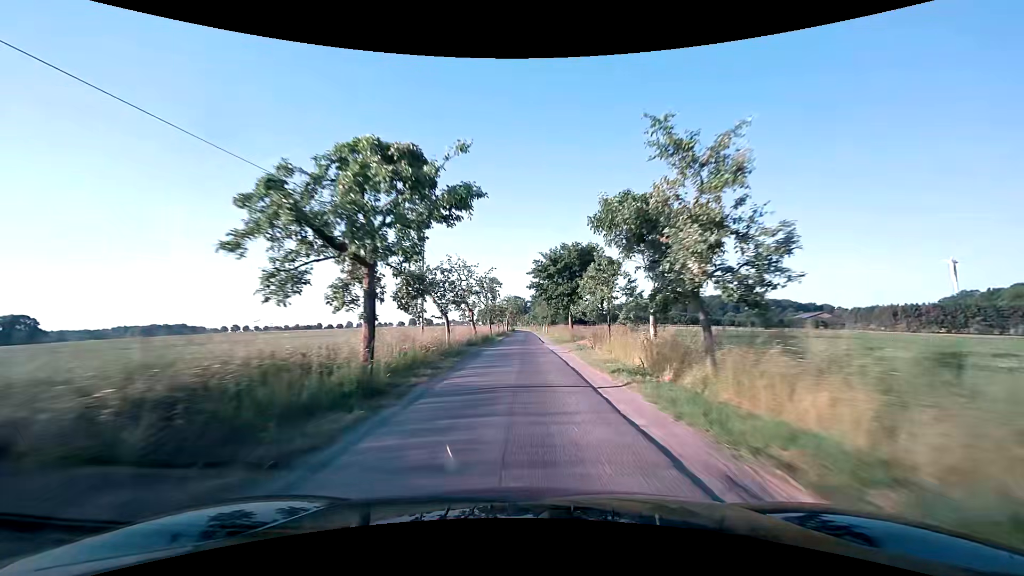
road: unclassified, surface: asphalt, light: Day
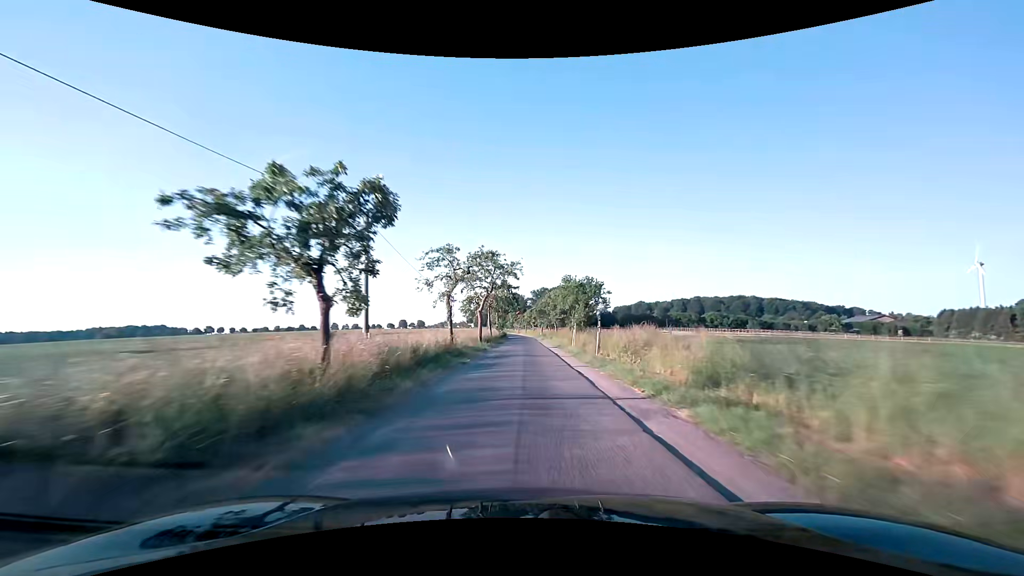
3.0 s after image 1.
(-0.1, +58.4) m; 0°
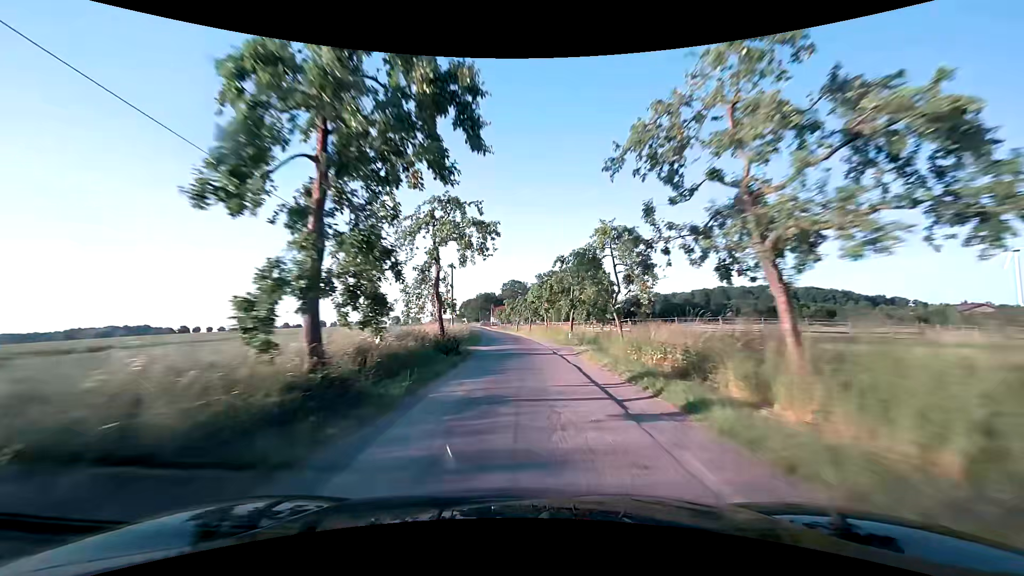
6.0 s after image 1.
(+0.3, +58.2) m; 0°
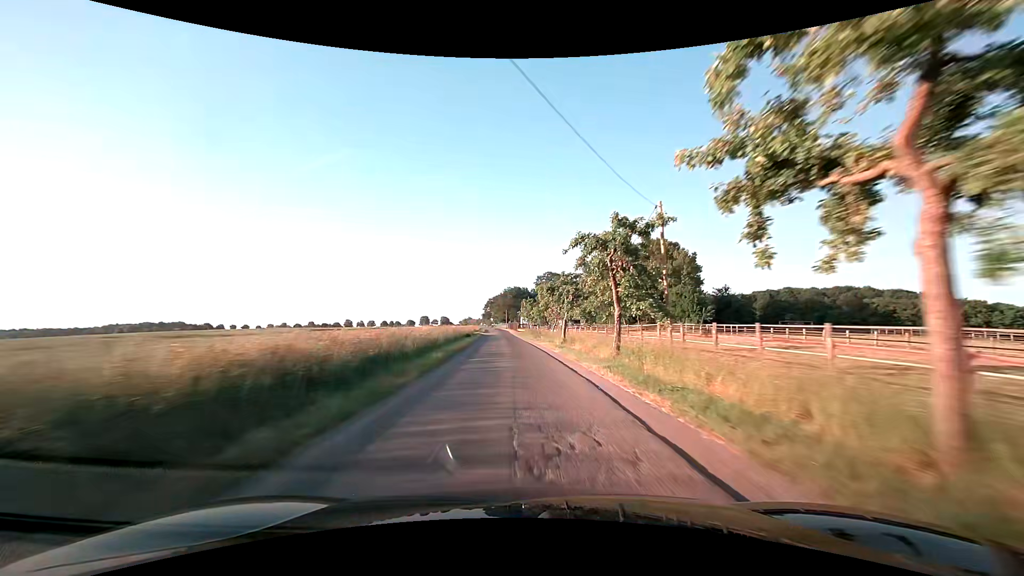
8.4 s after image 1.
(-1.3, +46.2) m; -4°
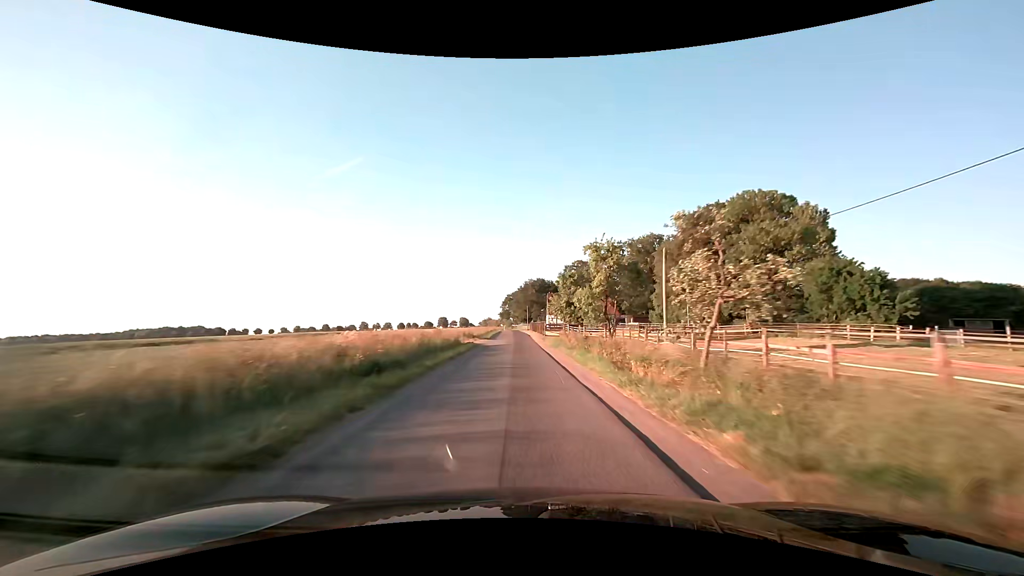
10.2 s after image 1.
(-0.9, +35.0) m; -3°
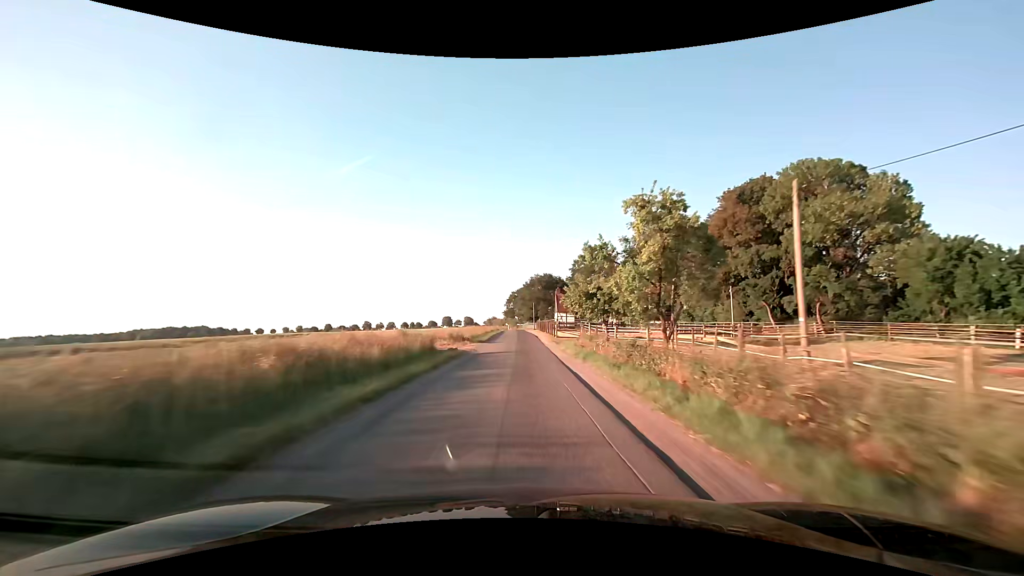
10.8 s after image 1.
(0.0, +11.8) m; -1°
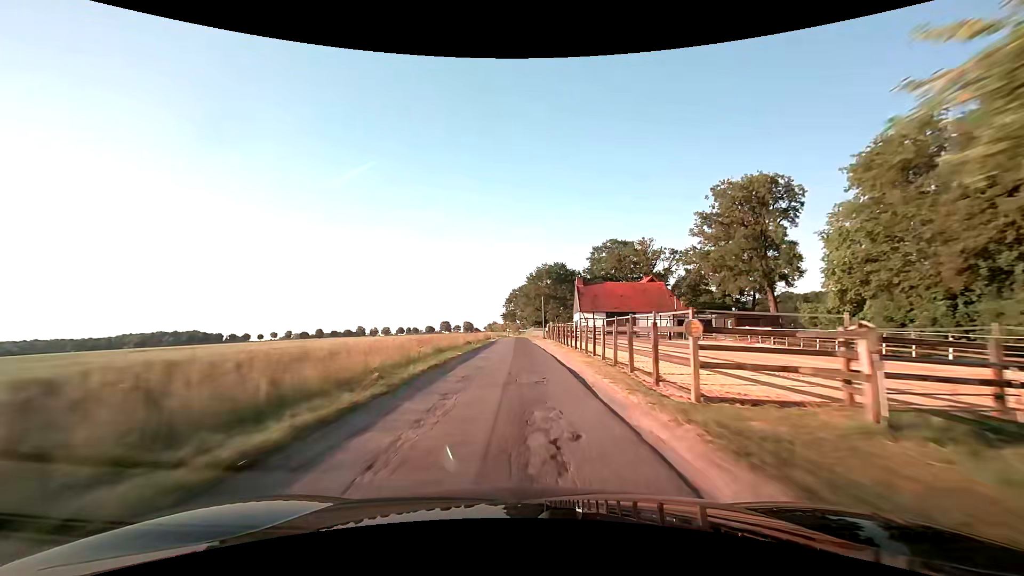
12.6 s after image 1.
(-0.2, +35.5) m; 0°
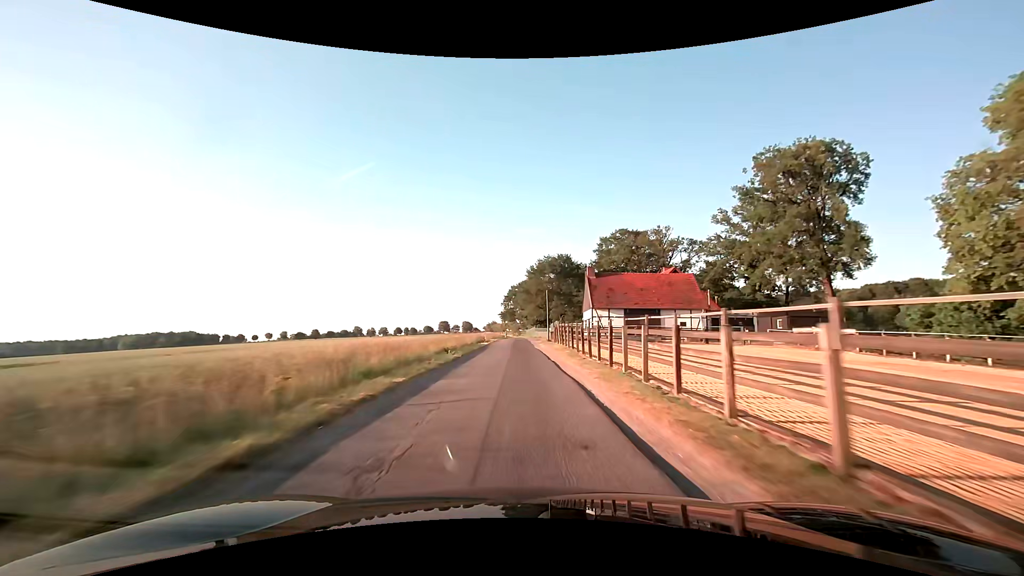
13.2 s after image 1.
(0.0, +11.8) m; 0°
(0, +10) (0, +20) (0, +30) (0, +40) (-1, +50) (-1, +60) (-1, +70) (-1, +80) (-1, +90) (-2, +100) m
